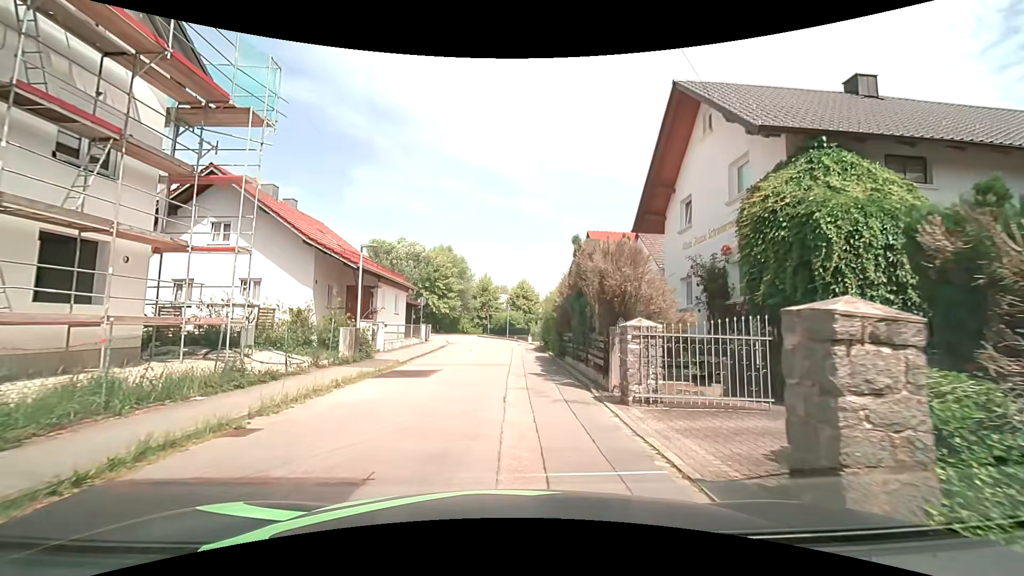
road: secondary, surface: asphalt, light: Day
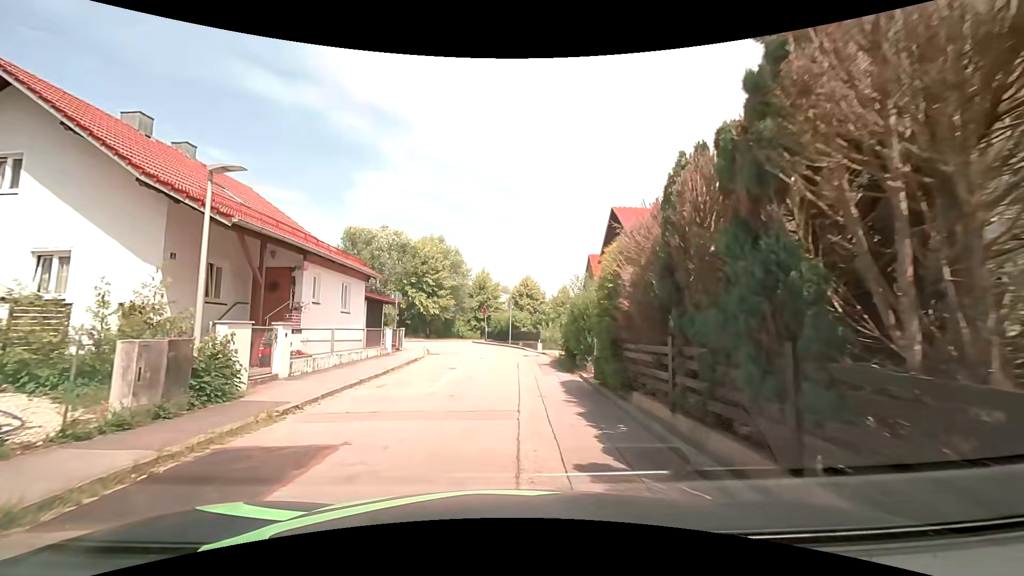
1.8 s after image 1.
(0.0, +9.1) m; 0°
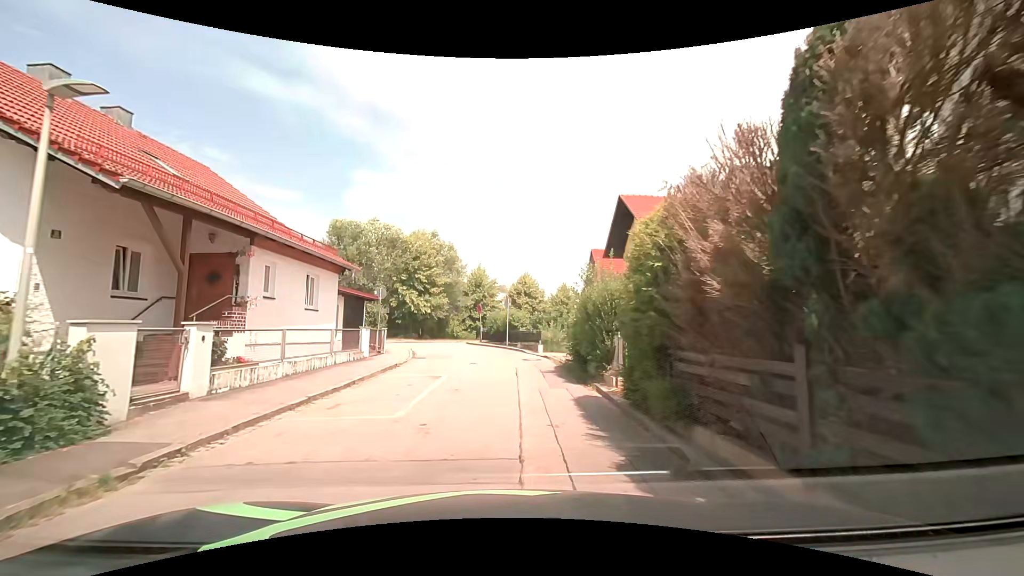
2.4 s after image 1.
(0.0, +3.0) m; +1°
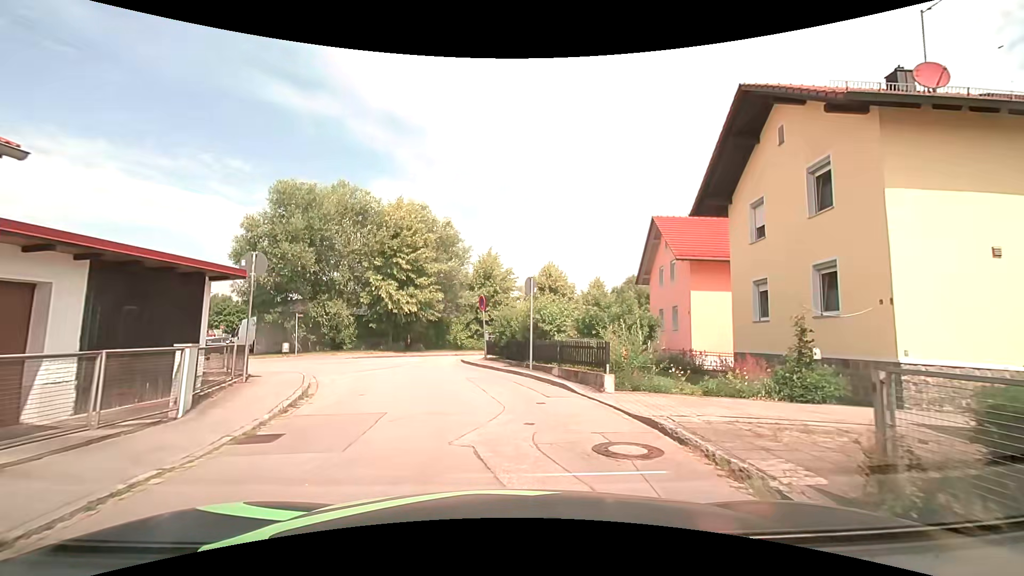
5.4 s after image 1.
(-0.3, +13.8) m; -3°
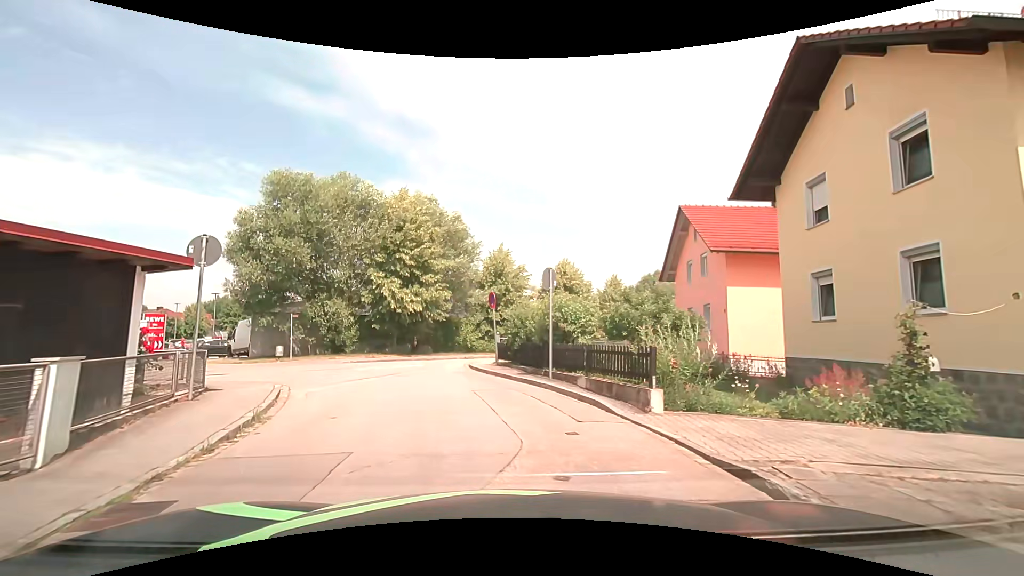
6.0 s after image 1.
(0.0, +2.5) m; -1°
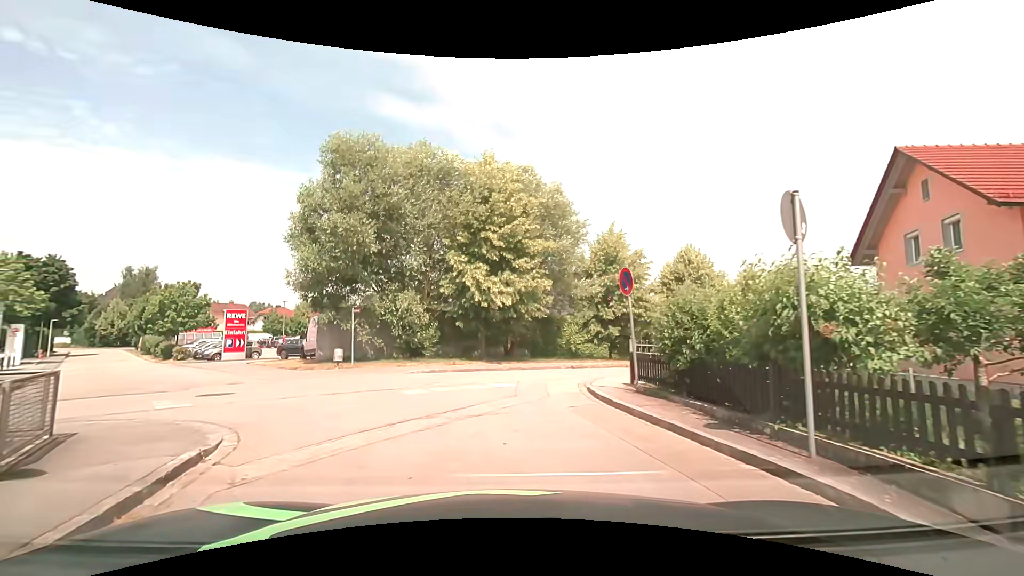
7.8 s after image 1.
(-0.6, +6.8) m; -12°
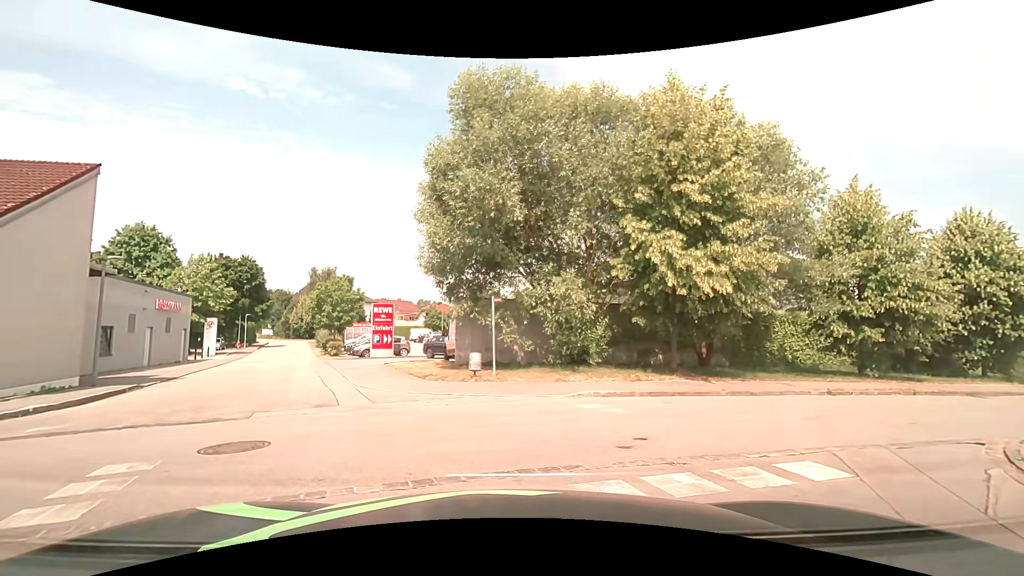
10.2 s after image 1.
(-0.8, +6.4) m; -15°
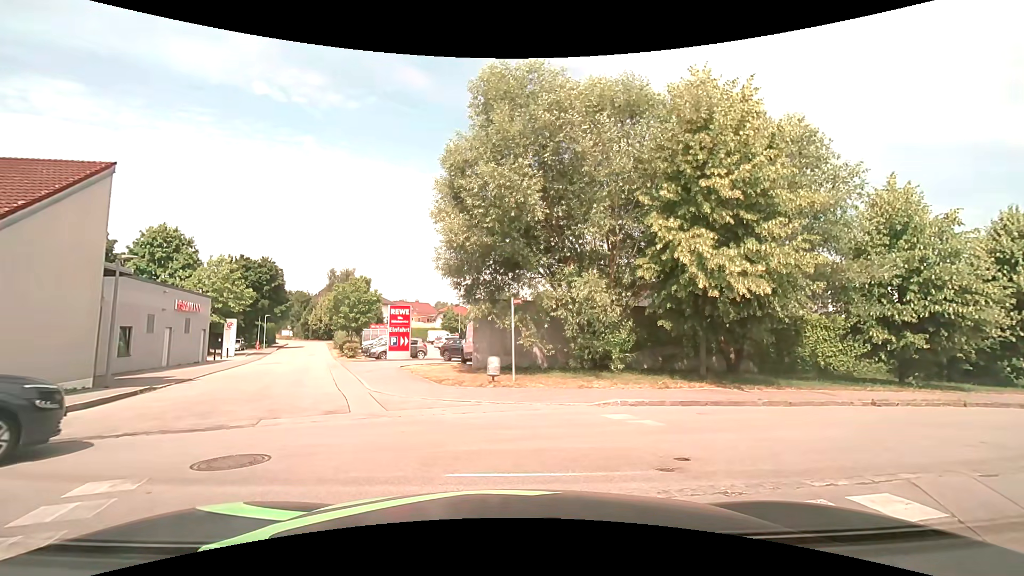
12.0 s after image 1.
(0.0, +0.7) m; 0°
